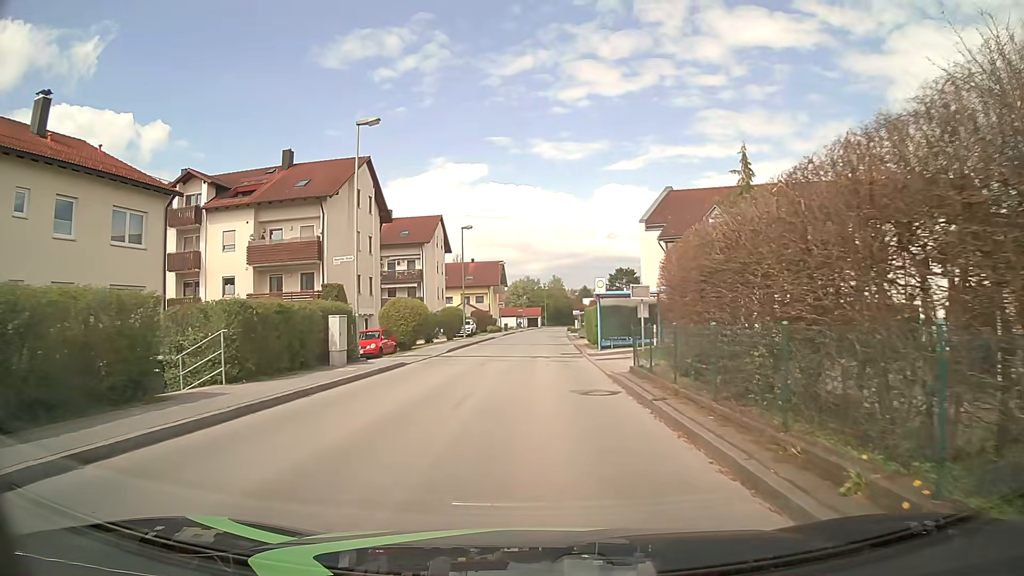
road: unclassified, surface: asphalt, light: Day
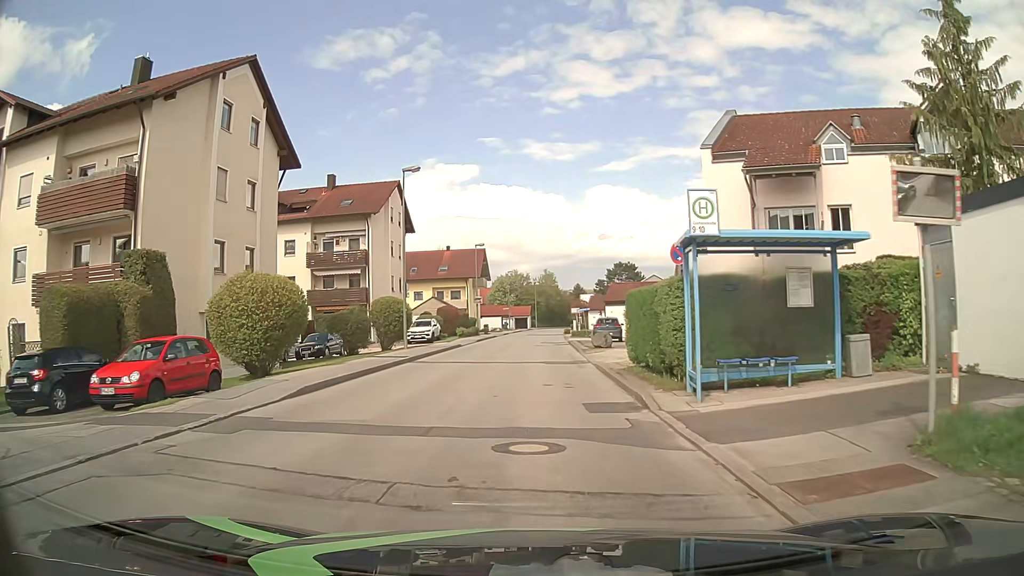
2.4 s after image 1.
(+0.1, +19.1) m; +1°
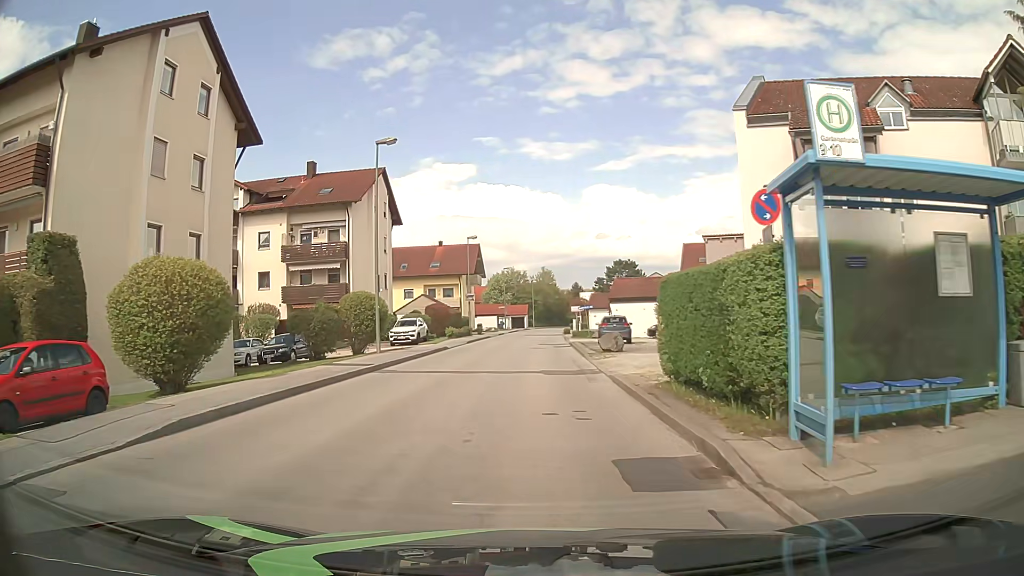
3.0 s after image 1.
(0.0, +4.8) m; -1°
(0, +10) (0, +20) (+1, +30) (+1, +40) (+1, +50) (+2, +60) (+2, +70) (+3, +80) (+3, +90) (+4, +100) m
